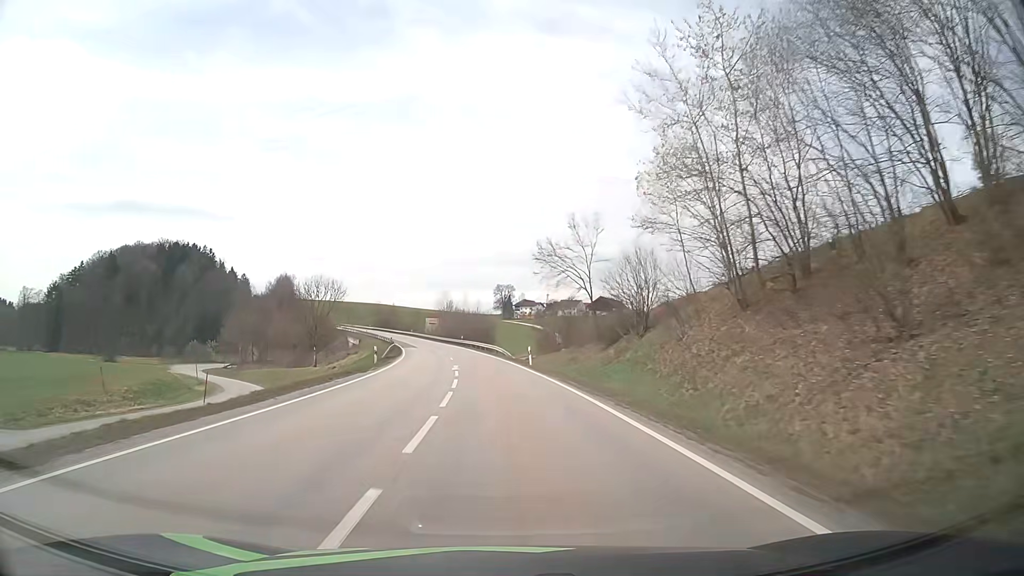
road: secondary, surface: asphalt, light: Day
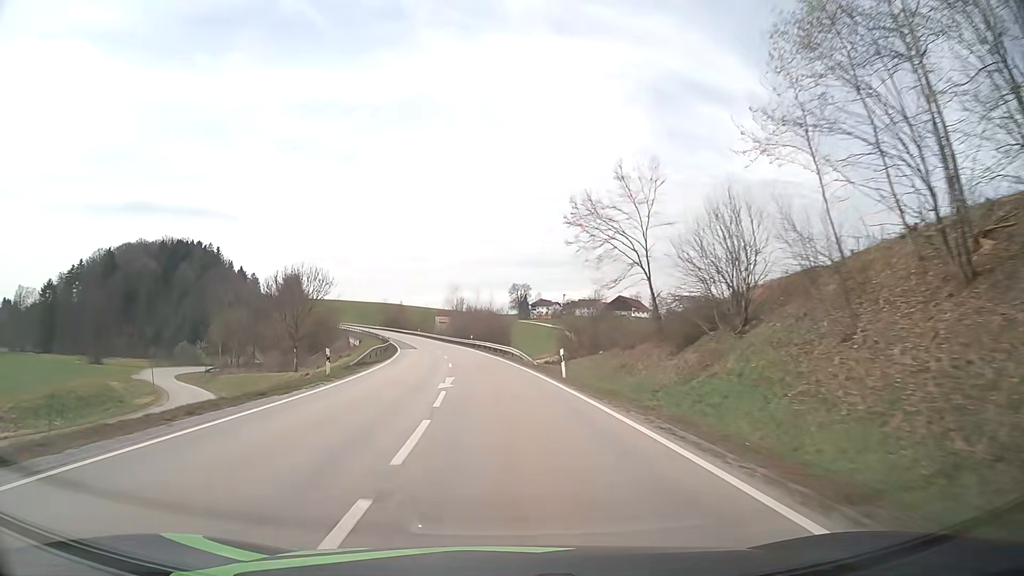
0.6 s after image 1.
(-0.2, +12.6) m; -1°
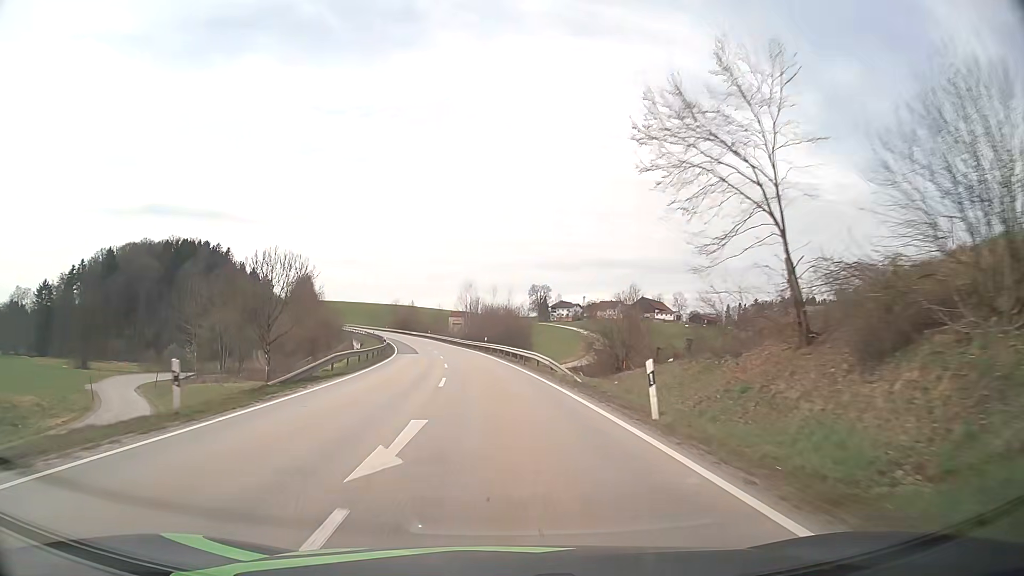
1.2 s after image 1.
(-0.1, +12.6) m; -2°
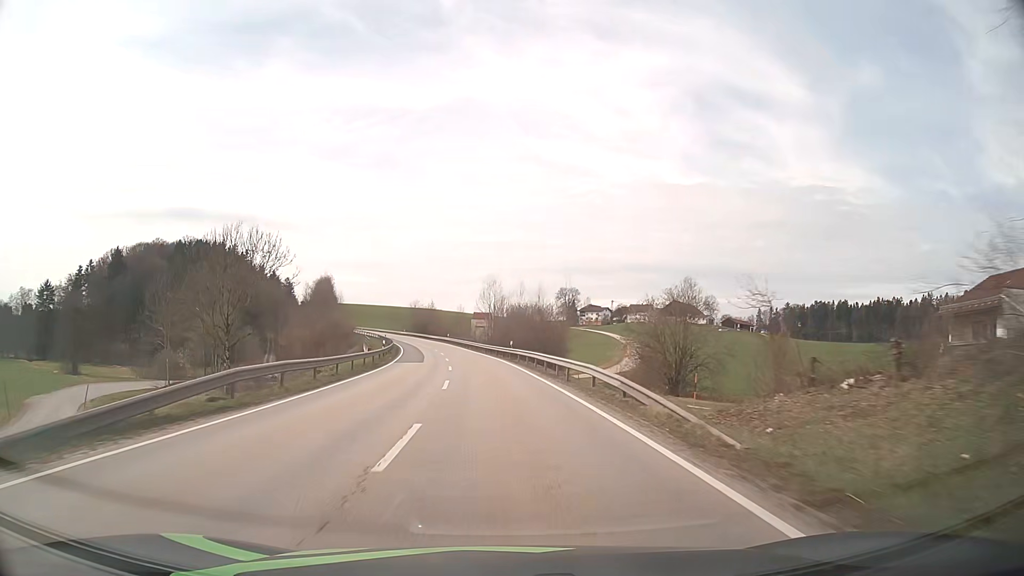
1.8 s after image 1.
(-0.2, +12.6) m; -2°
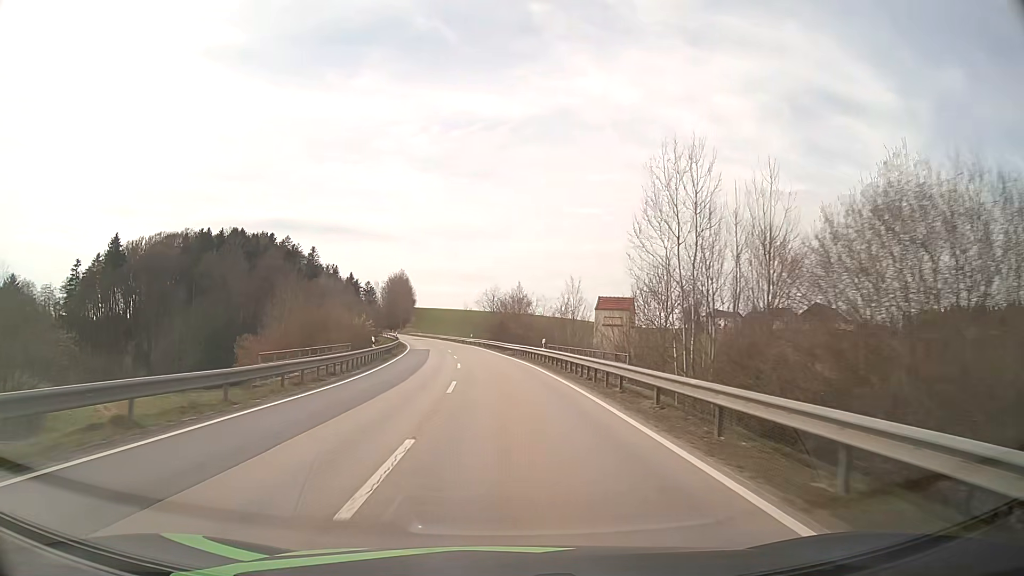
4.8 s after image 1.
(-4.6, +62.1) m; -9°
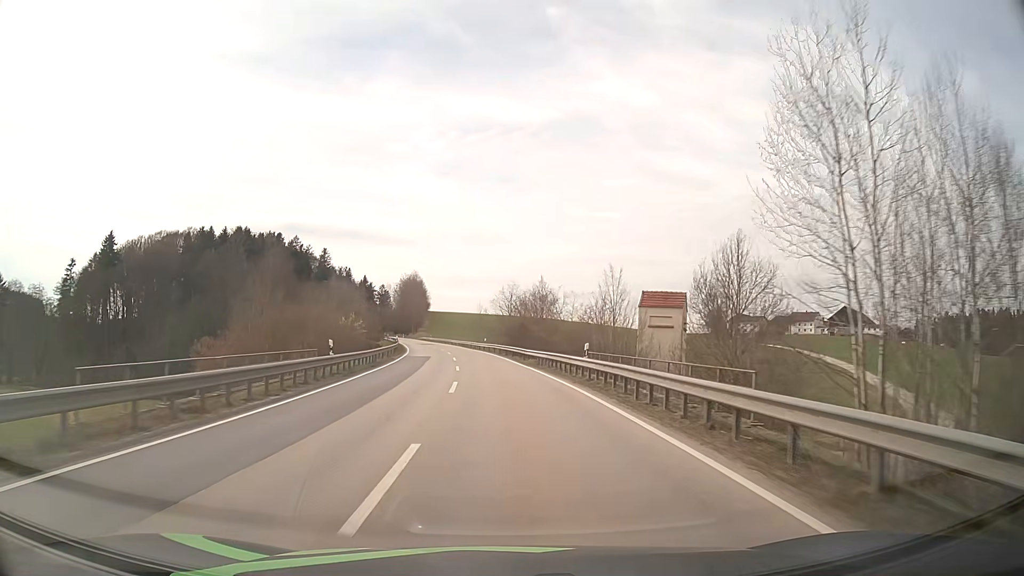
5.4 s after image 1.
(-0.2, +12.4) m; -2°
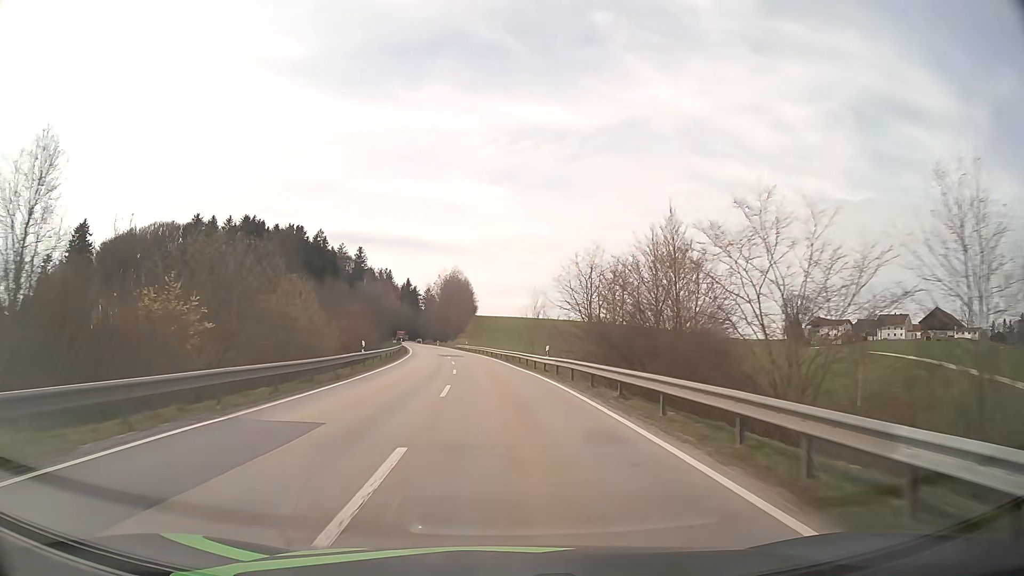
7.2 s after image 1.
(-1.4, +36.7) m; -4°
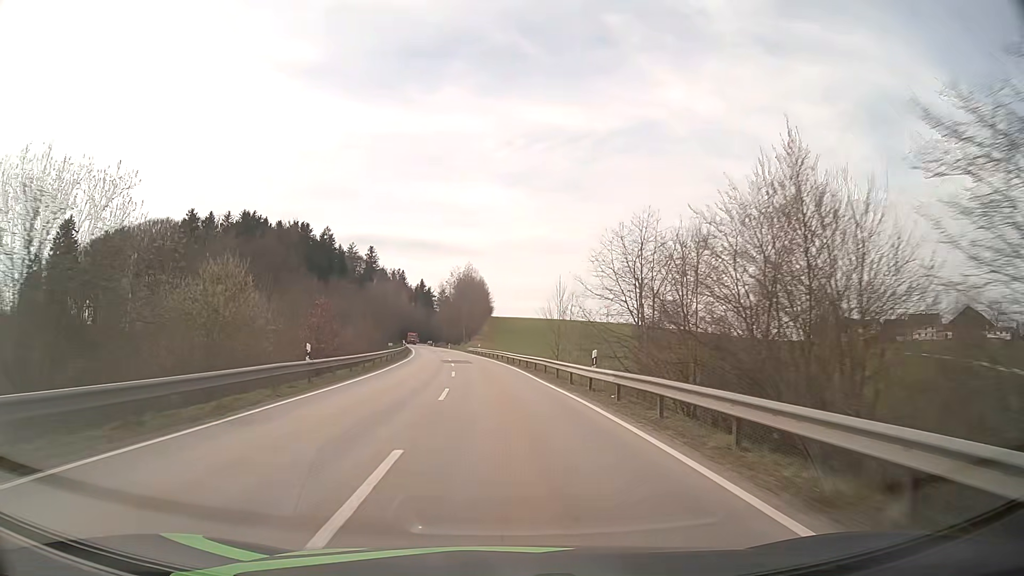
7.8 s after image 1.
(-0.2, +12.1) m; -2°
(0, +10) (0, +20) (-1, +30) (-2, +40) (-2, +50) (-3, +60) (-4, +70) (-6, +80) (-7, +90) (-8, +100) m
